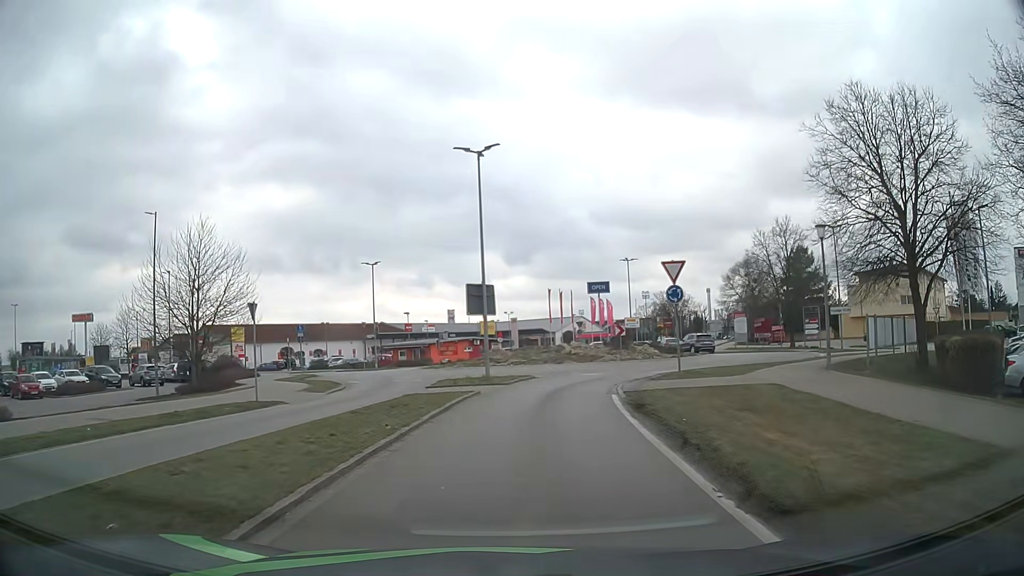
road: tertiary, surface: asphalt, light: Day
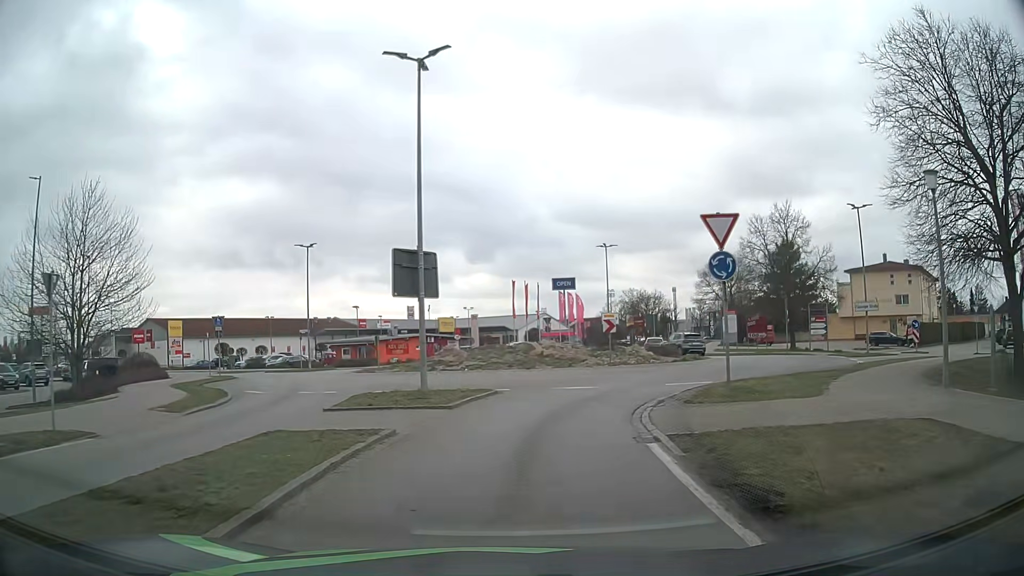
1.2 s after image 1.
(+0.2, +8.4) m; +3°
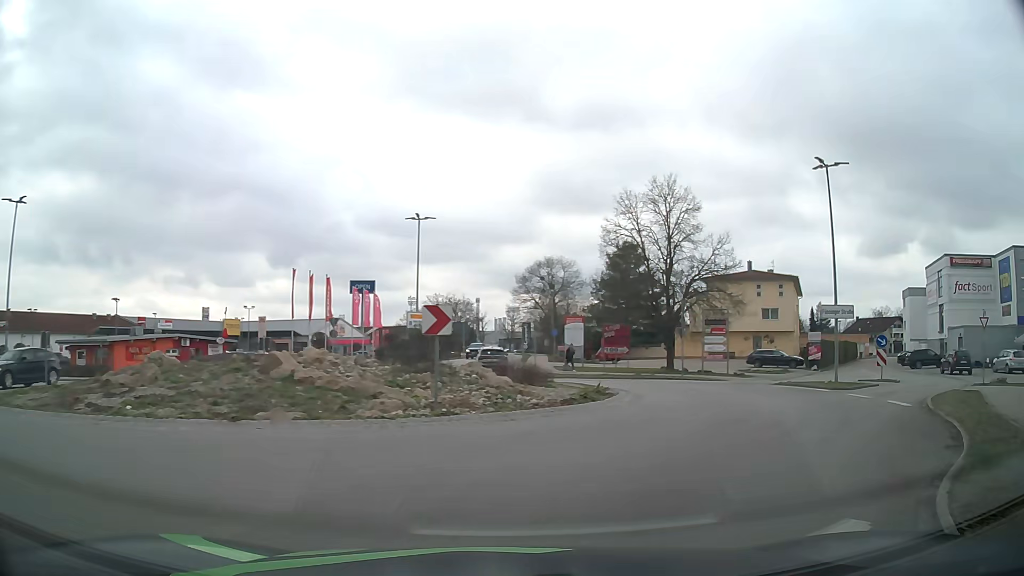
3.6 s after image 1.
(+1.3, +15.1) m; +16°
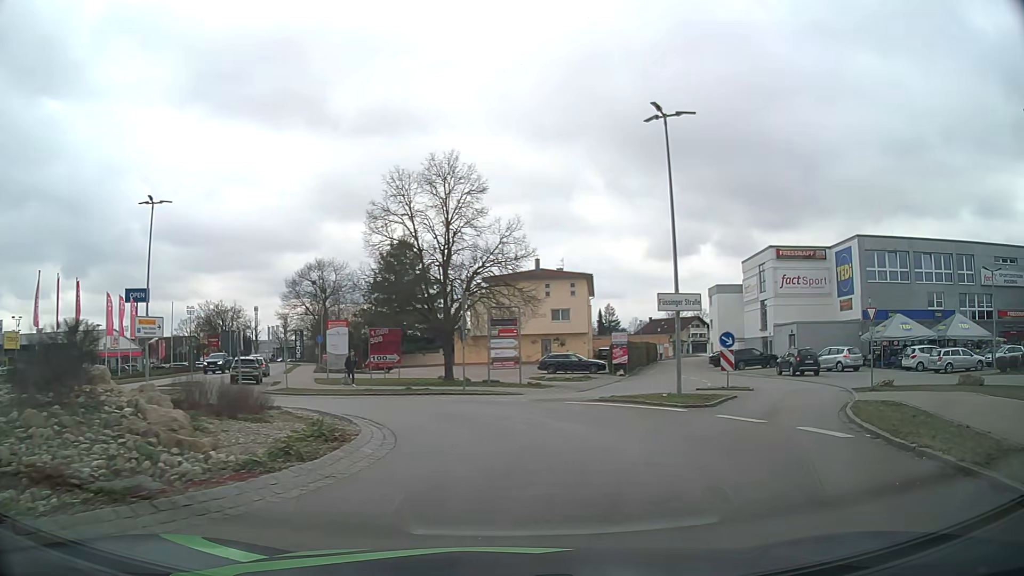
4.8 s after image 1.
(+1.1, +6.5) m; +19°
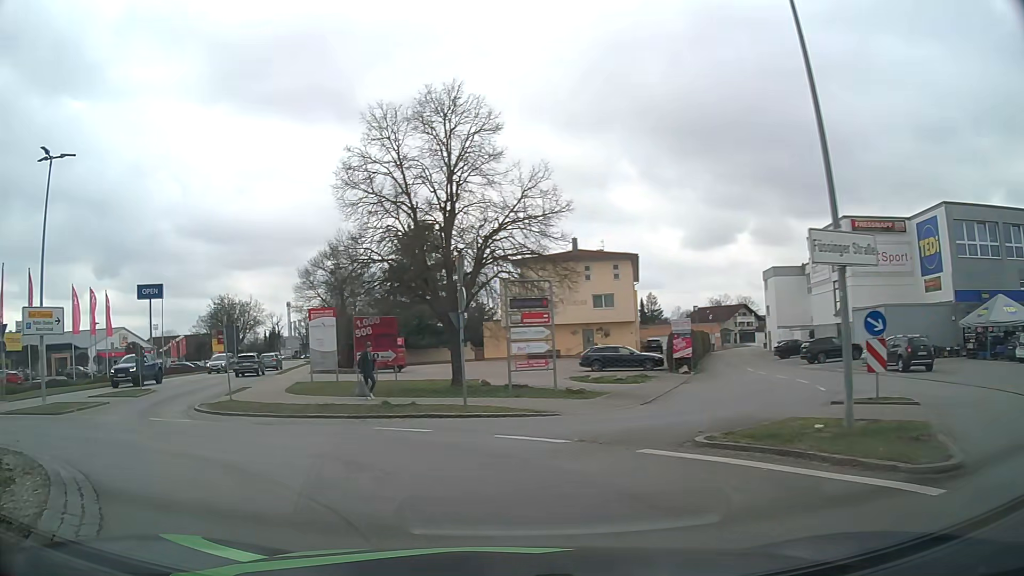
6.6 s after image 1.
(+0.7, +9.4) m; -1°
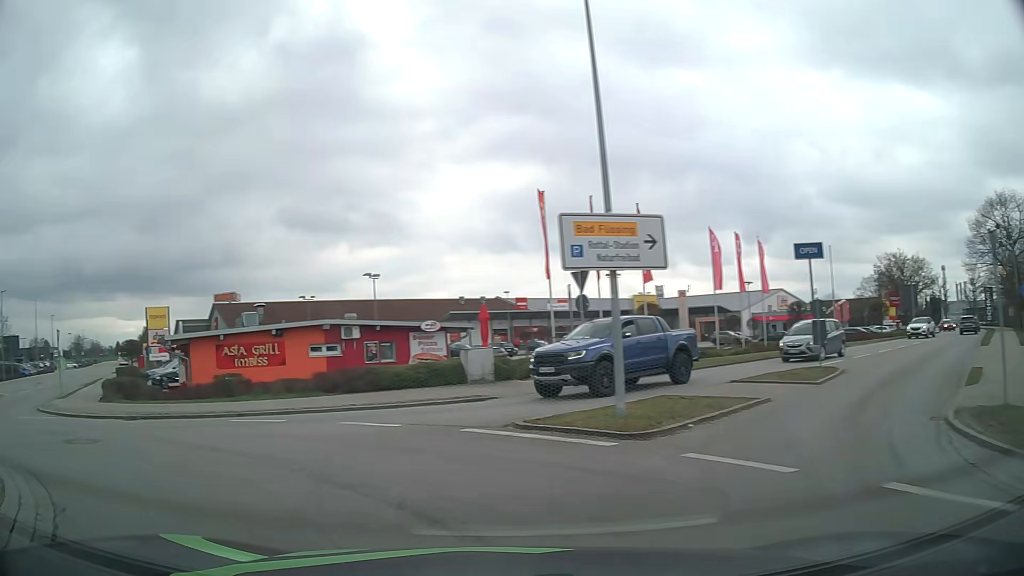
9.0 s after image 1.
(-5.2, +10.7) m; -55°
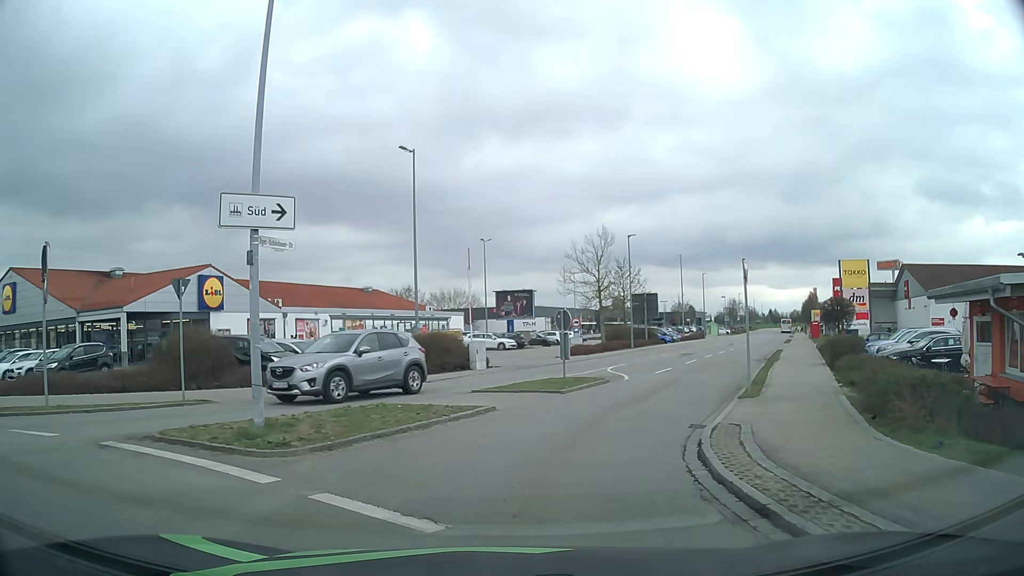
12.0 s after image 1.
(-9.5, +12.3) m; -60°
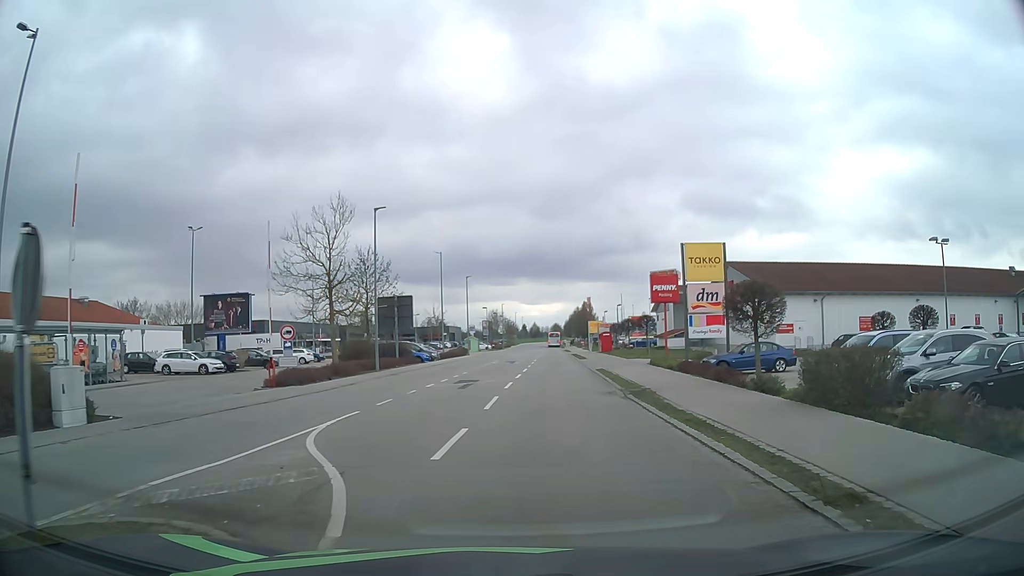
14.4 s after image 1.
(+2.4, +15.3) m; +21°
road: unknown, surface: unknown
(0, +10) (+1, +20) (+2, +30) (+3, +40) (+4, +50) (+5, +60) (+5, +70) (+6, +80) (+7, +90) (+8, +100) m
